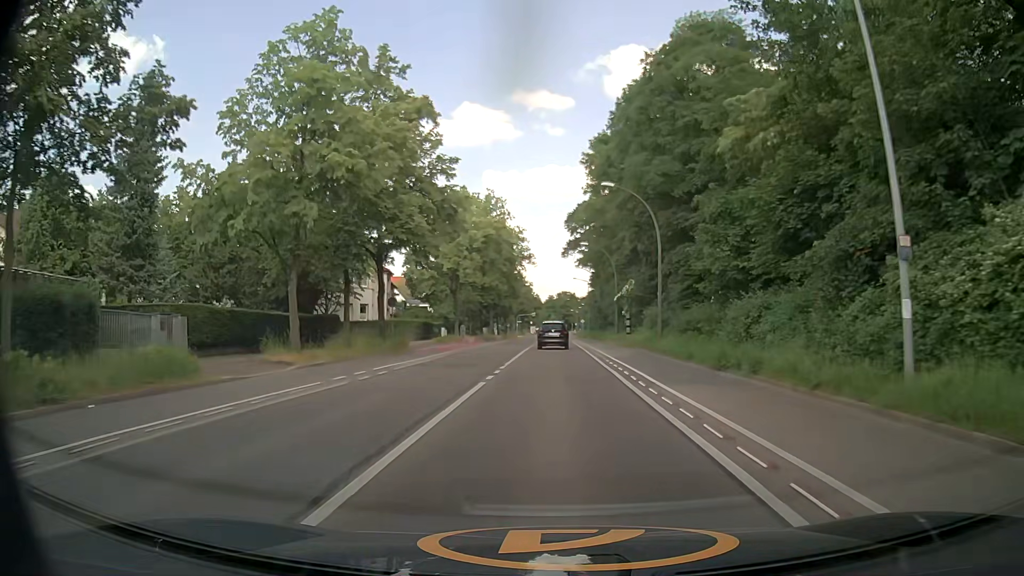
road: secondary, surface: asphalt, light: Day
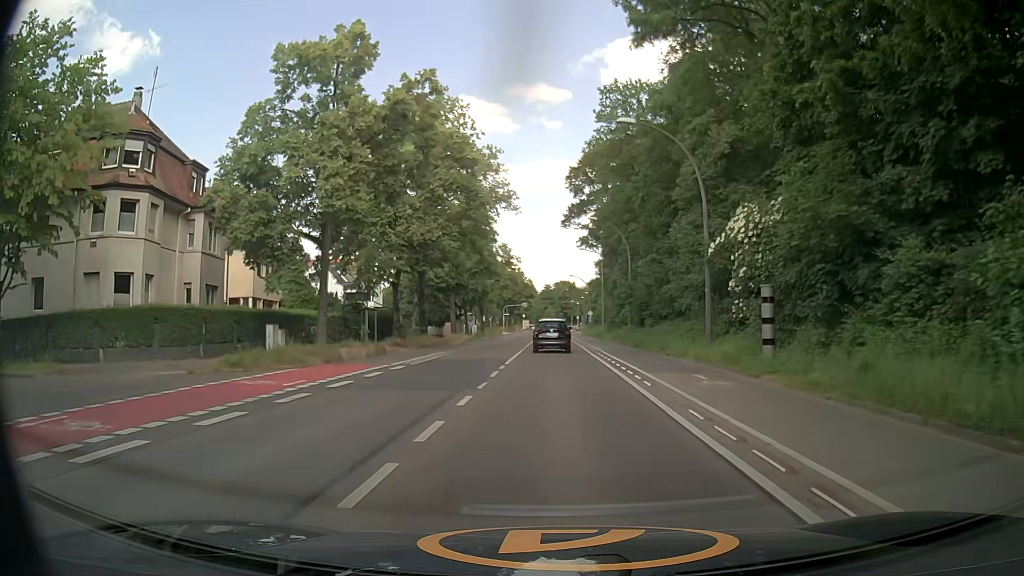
(+0.6, +37.7) m; 0°
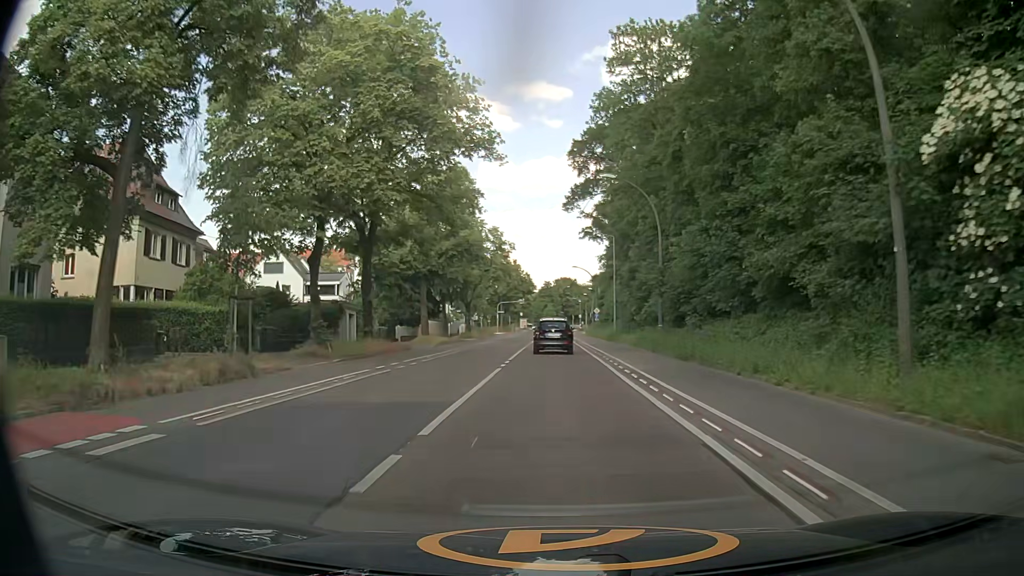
(+0.2, +14.6) m; +1°
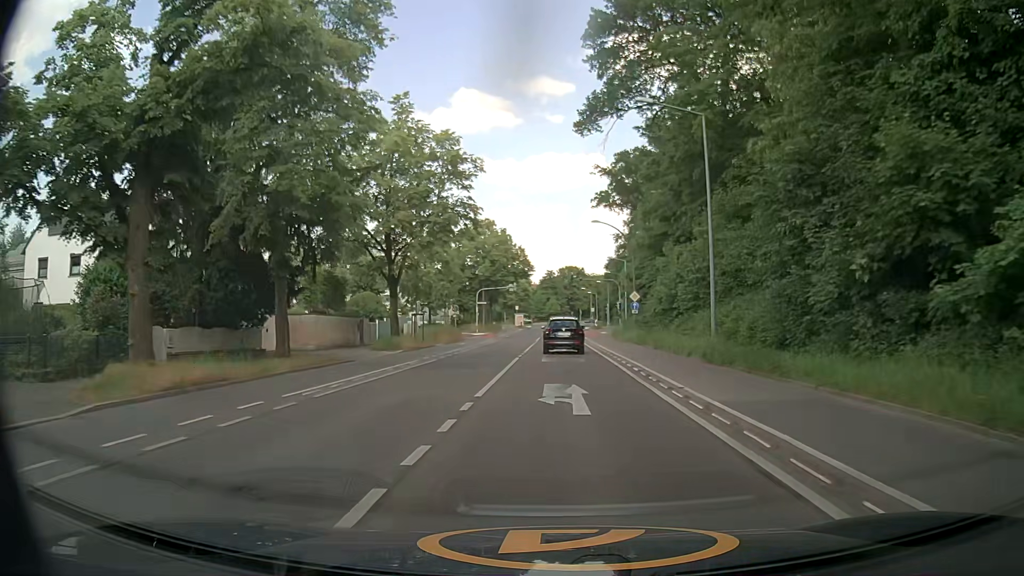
(-0.2, +37.1) m; -1°
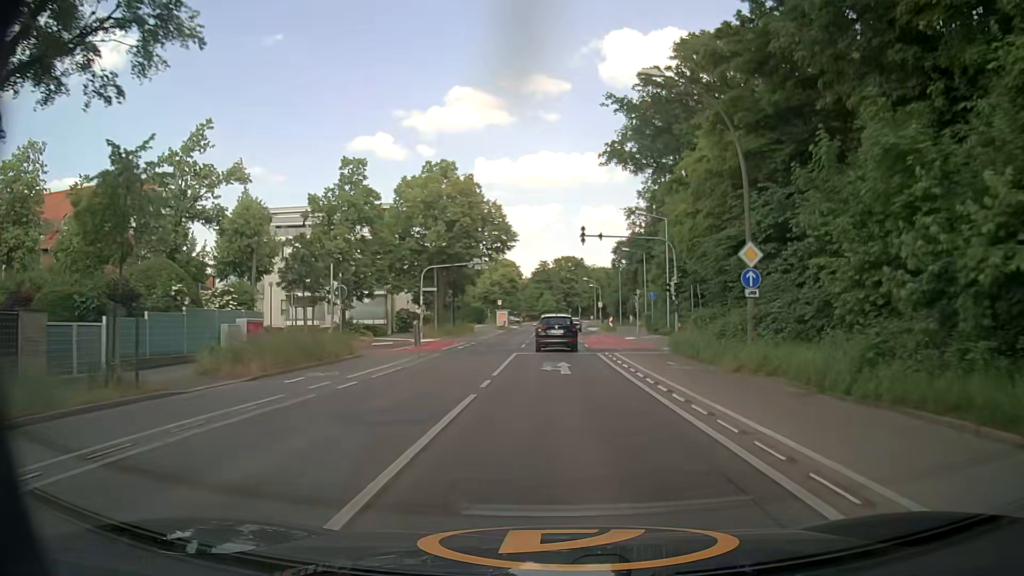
(+0.3, +31.5) m; -1°
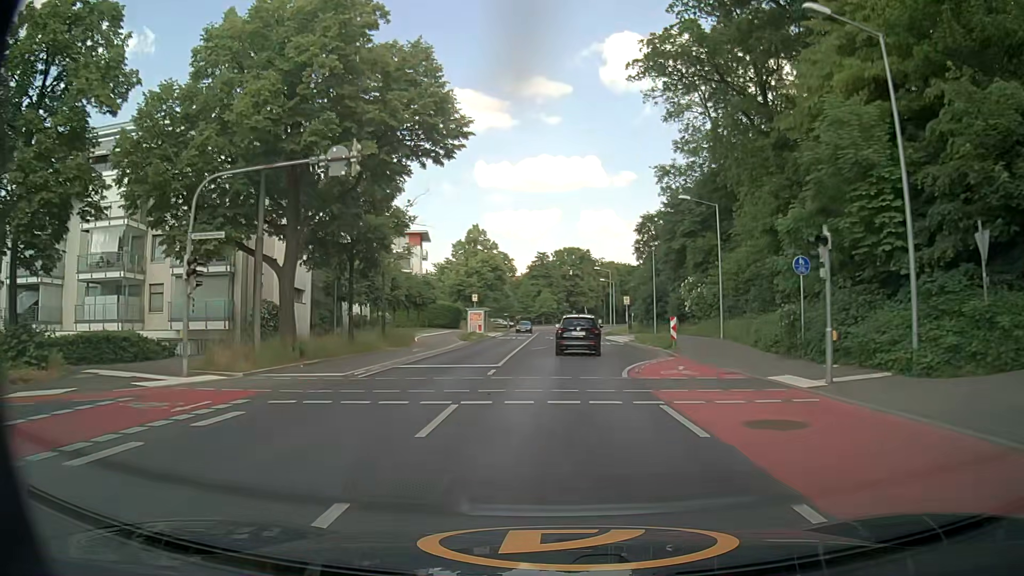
(+1.0, +32.7) m; +1°
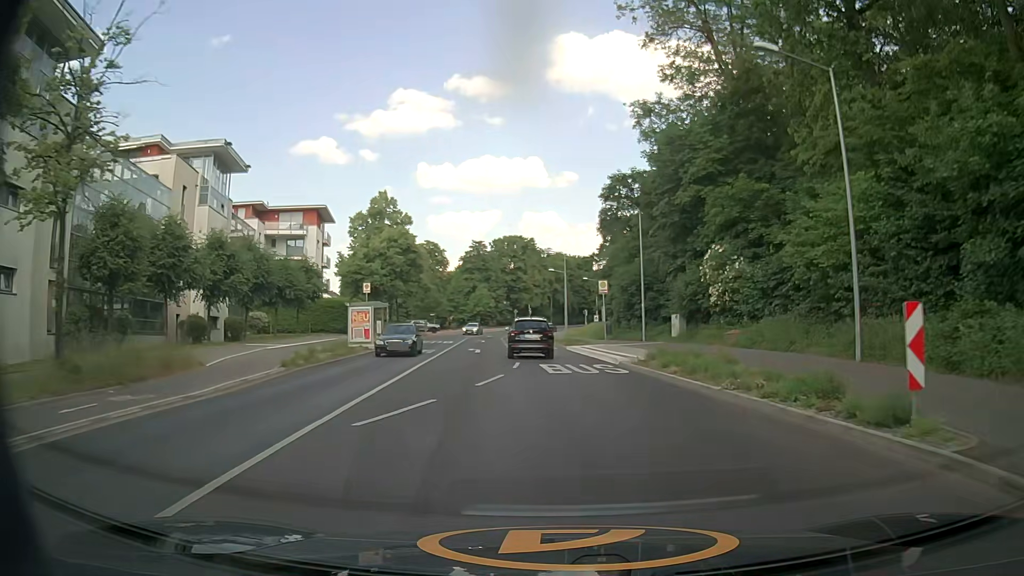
(+0.8, +23.6) m; +5°
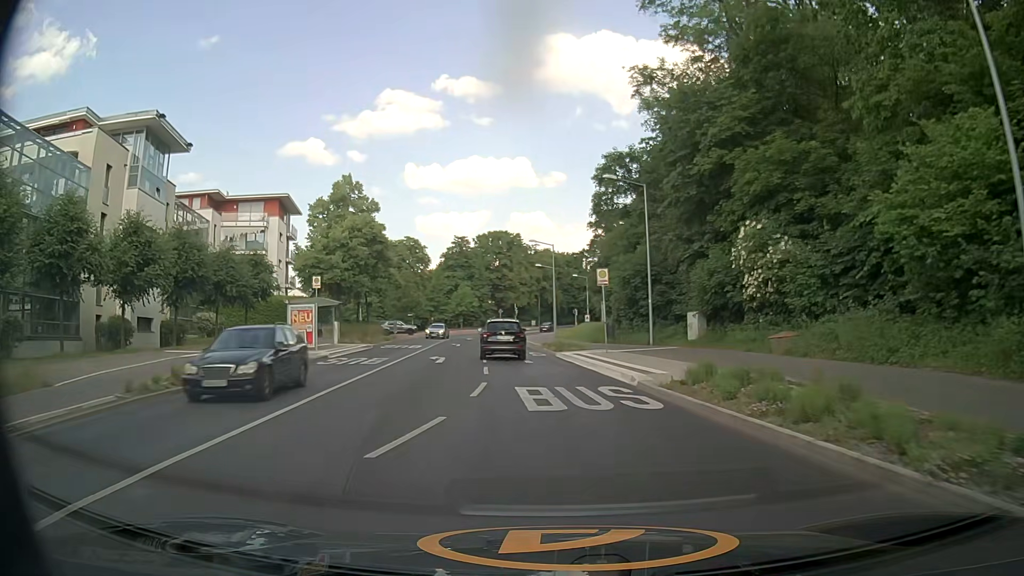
(+0.1, +7.9) m; +1°
(0, +10) (0, +20) (-1, +30) (-2, +40) (-4, +50) (-4, +60) (-4, +70) (-4, +80) (-3, +90) (-2, +100) m
